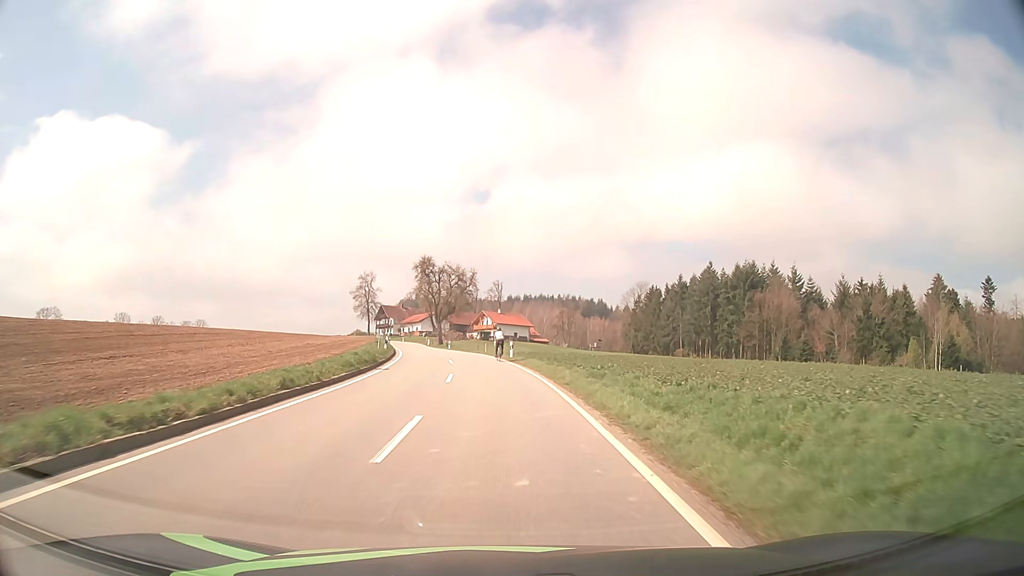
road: tertiary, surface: asphalt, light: Day
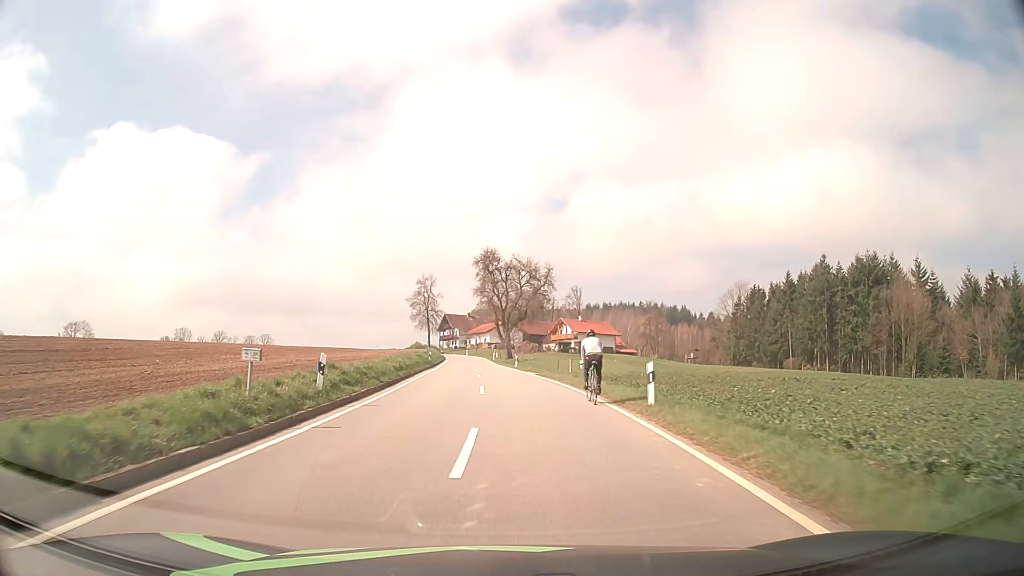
(-1.0, +24.1) m; -6°
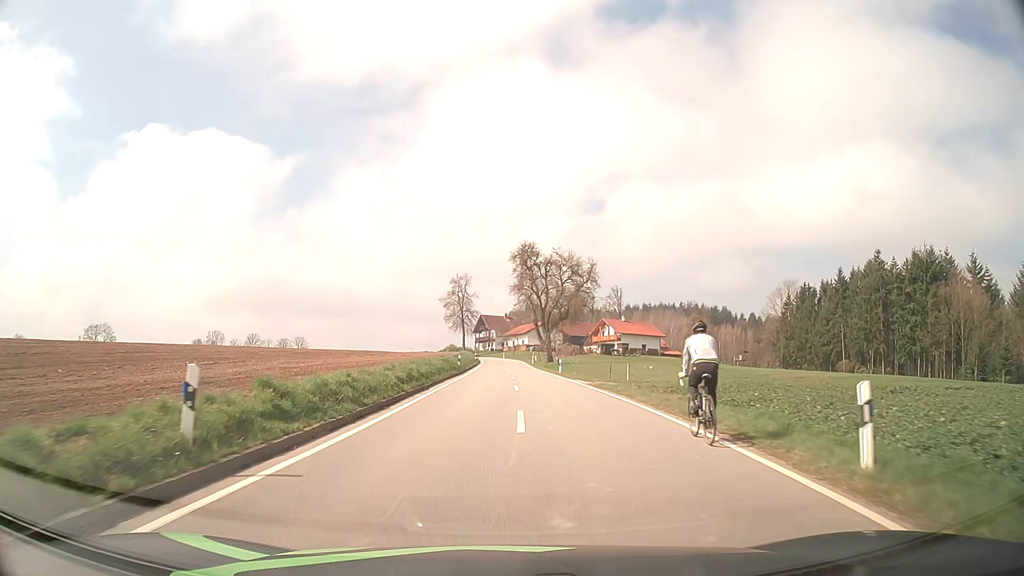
(-0.3, +8.1) m; -3°
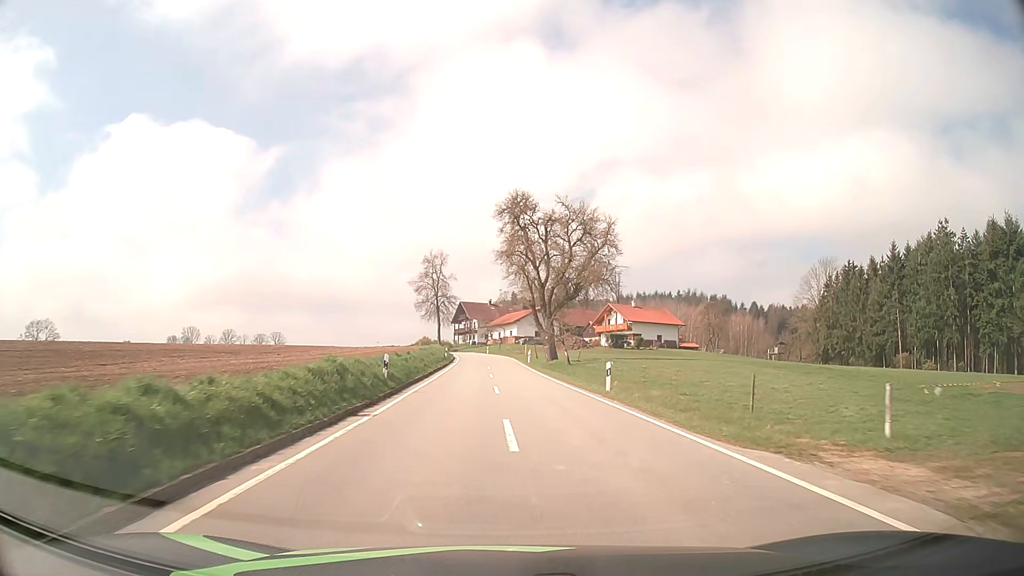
(0.0, +26.3) m; +1°
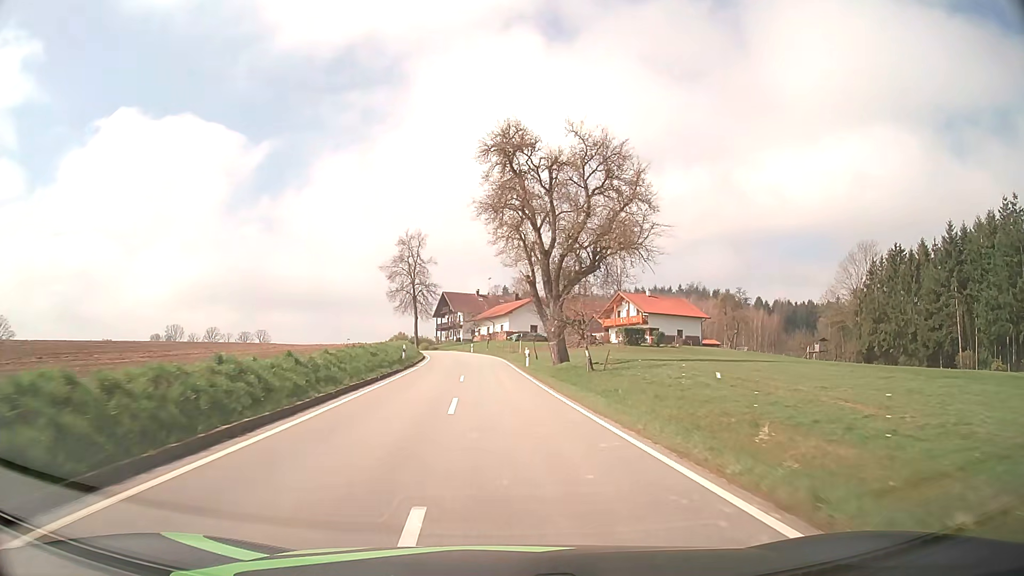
(+0.2, +19.6) m; +1°
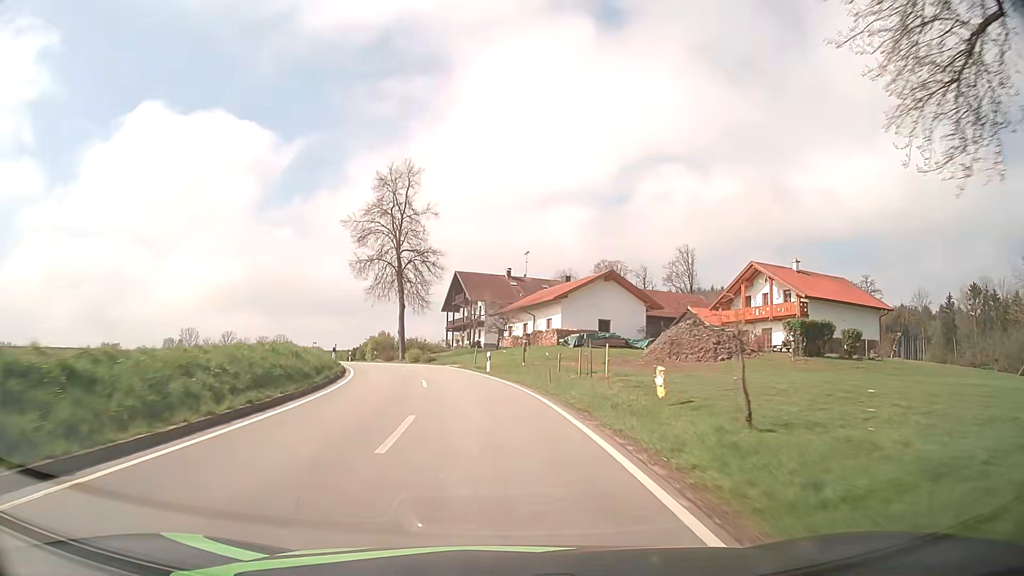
(-1.2, +42.0) m; -3°
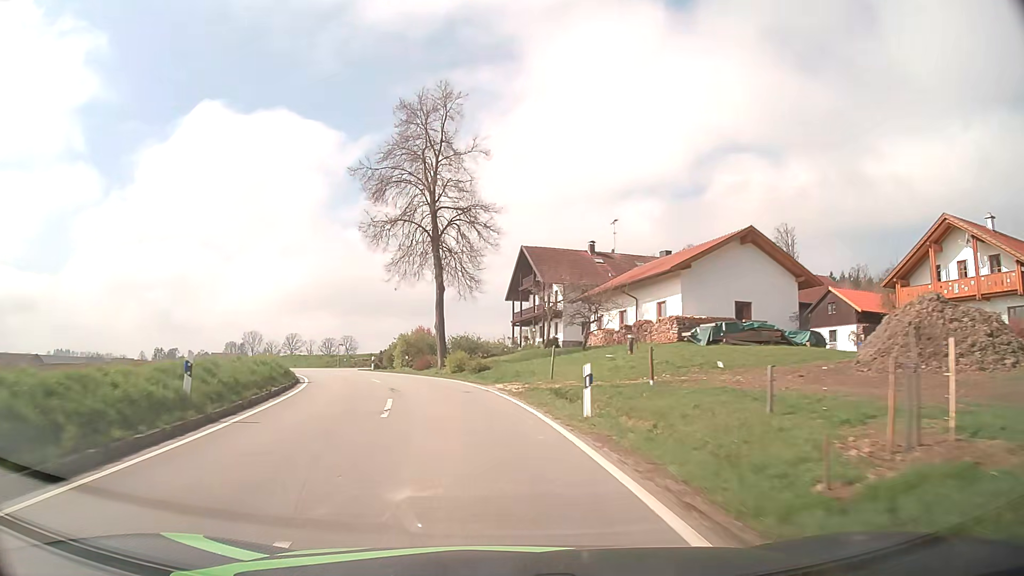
(-0.7, +19.4) m; -6°
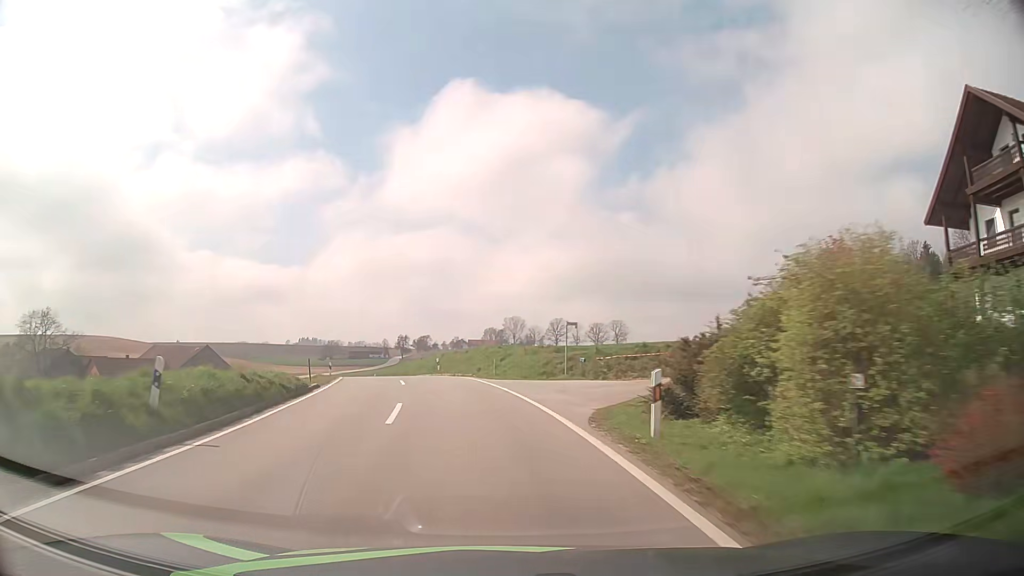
(-7.0, +36.3) m; -23°
(0, +10) (-1, +20) (-3, +30) (-5, +40) (-8, +49) (-11, +59) (-14, +68) (-18, +78) (-21, +87) (-26, +96) m
